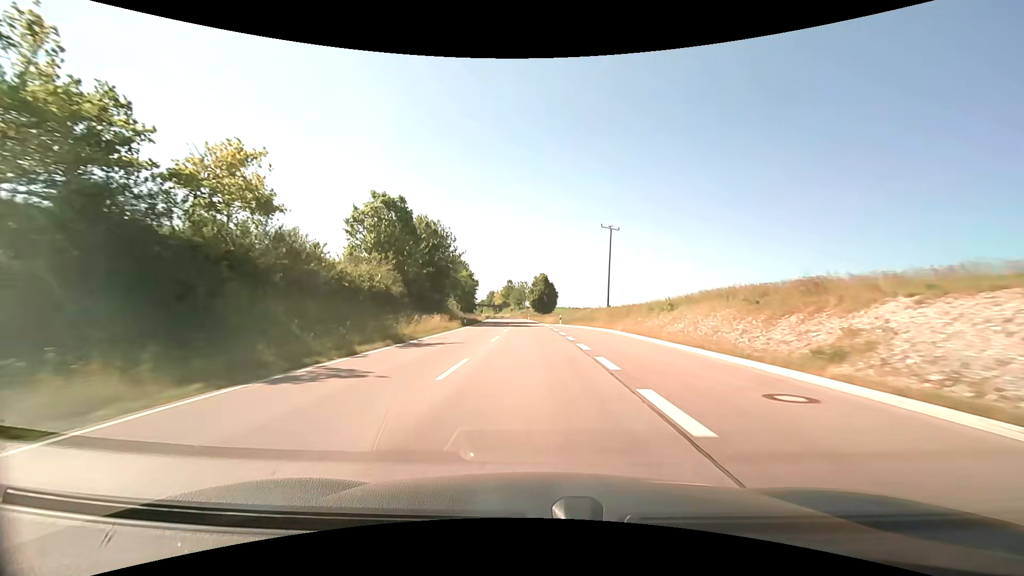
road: primary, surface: asphalt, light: Day
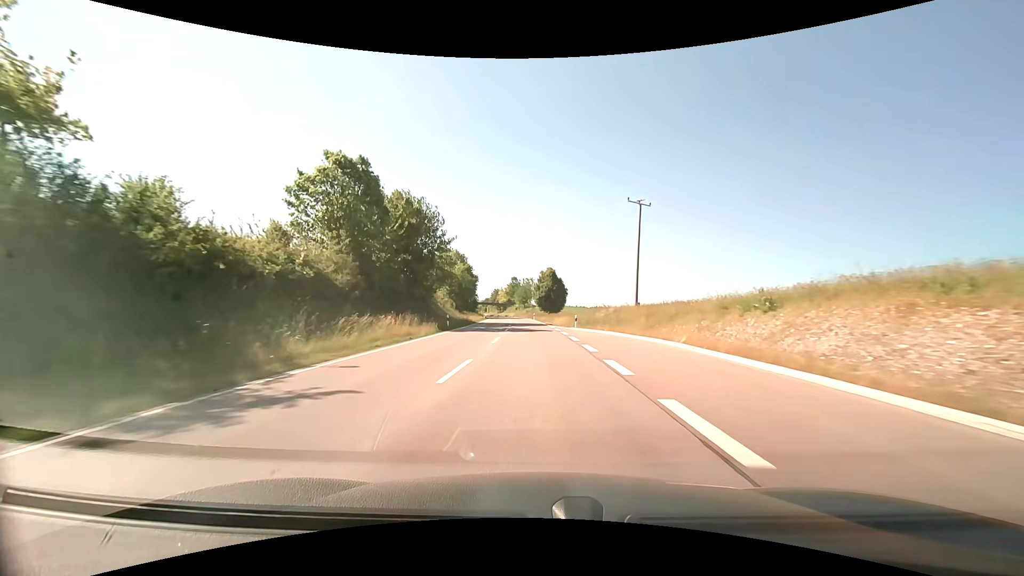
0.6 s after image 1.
(0.0, +13.1) m; 0°
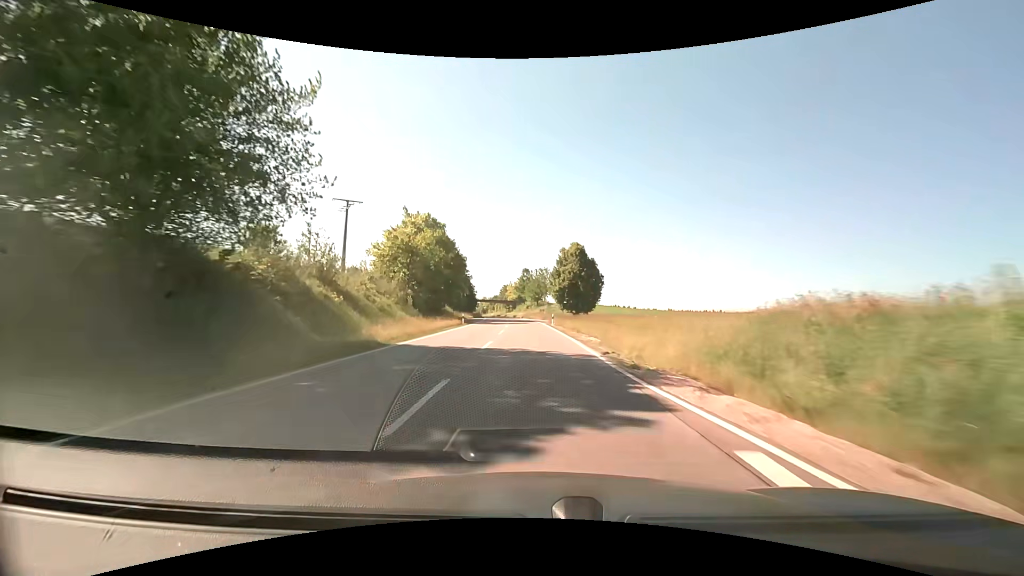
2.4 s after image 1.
(-0.6, +39.3) m; -2°
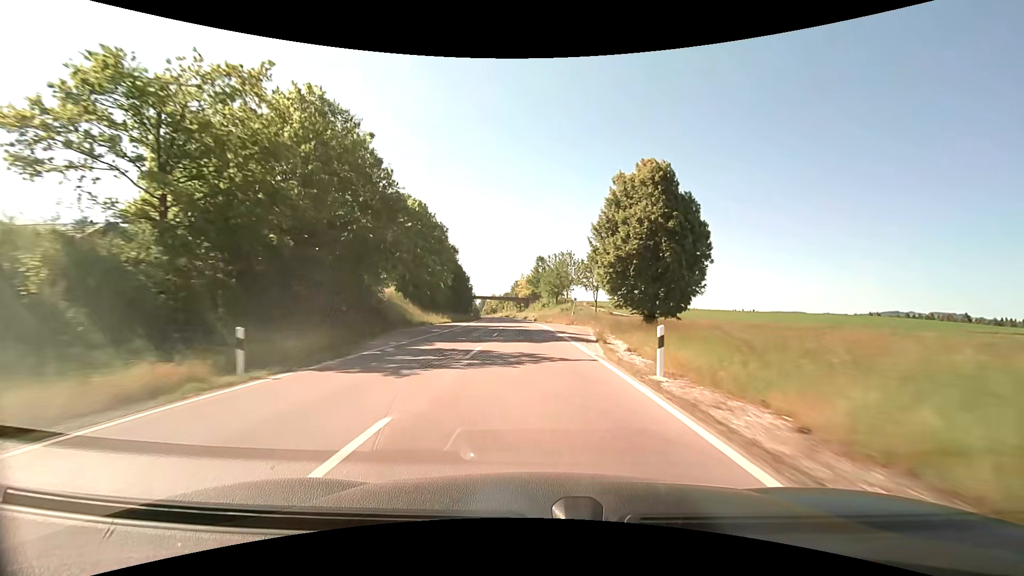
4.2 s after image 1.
(-1.1, +39.2) m; -3°
(0, +10) (0, +20) (0, +30) (-1, +40) (-1, +50) (-1, +60) (-2, +70) (-2, +80) (-3, +90) (-3, +100) m
